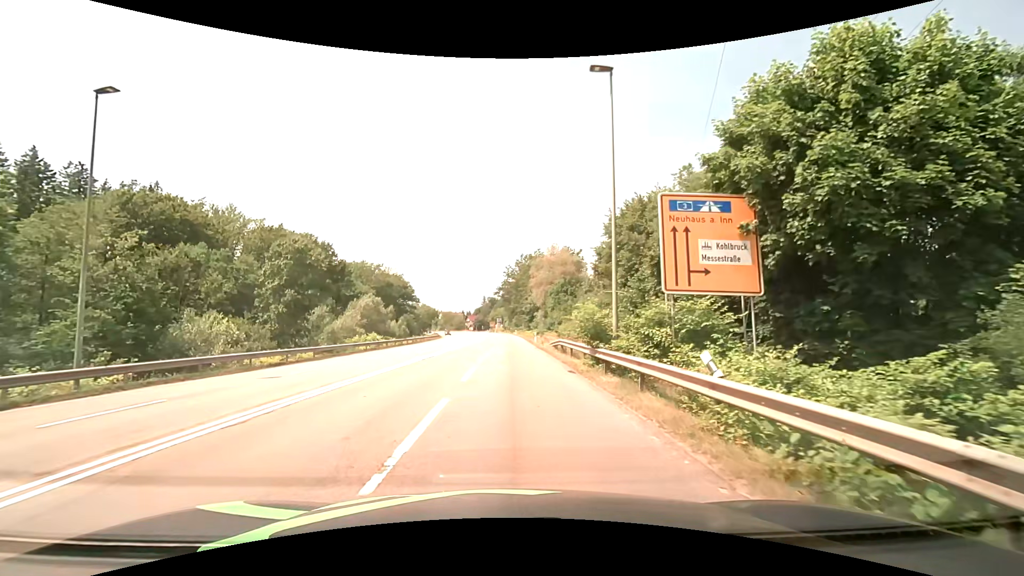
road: secondary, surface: asphalt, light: Day
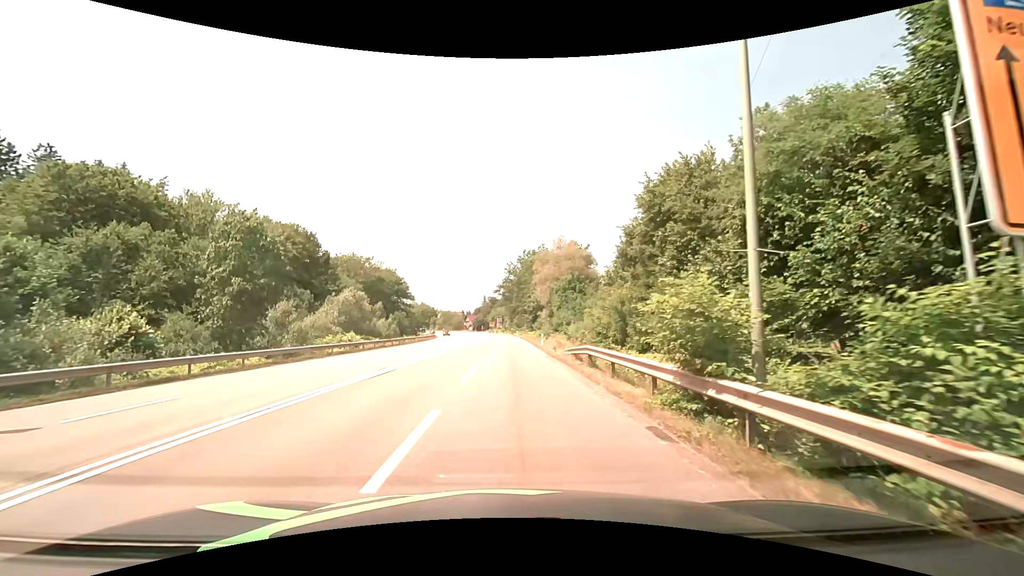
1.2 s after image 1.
(-0.1, +8.9) m; 0°
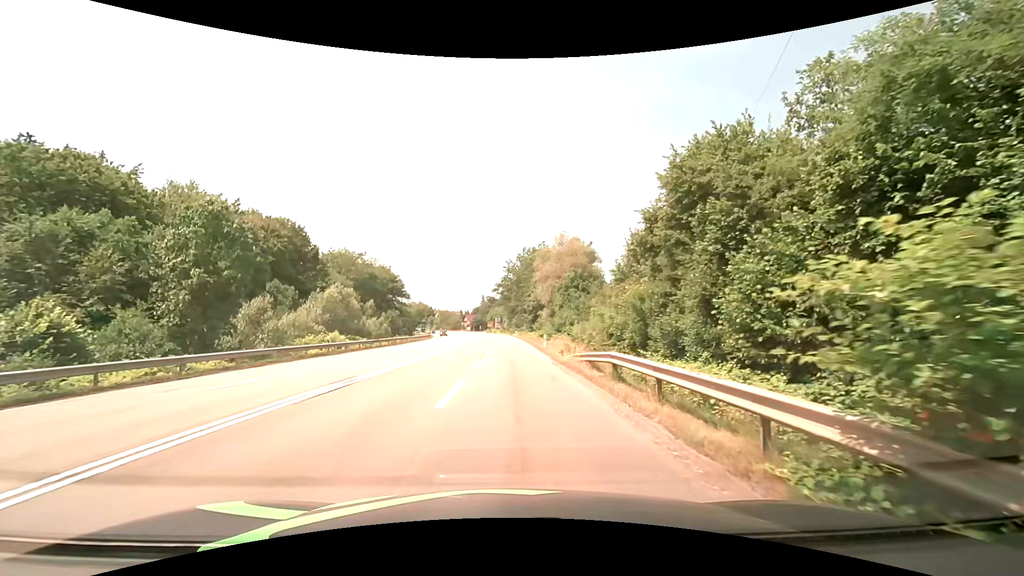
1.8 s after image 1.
(0.0, +4.4) m; 0°
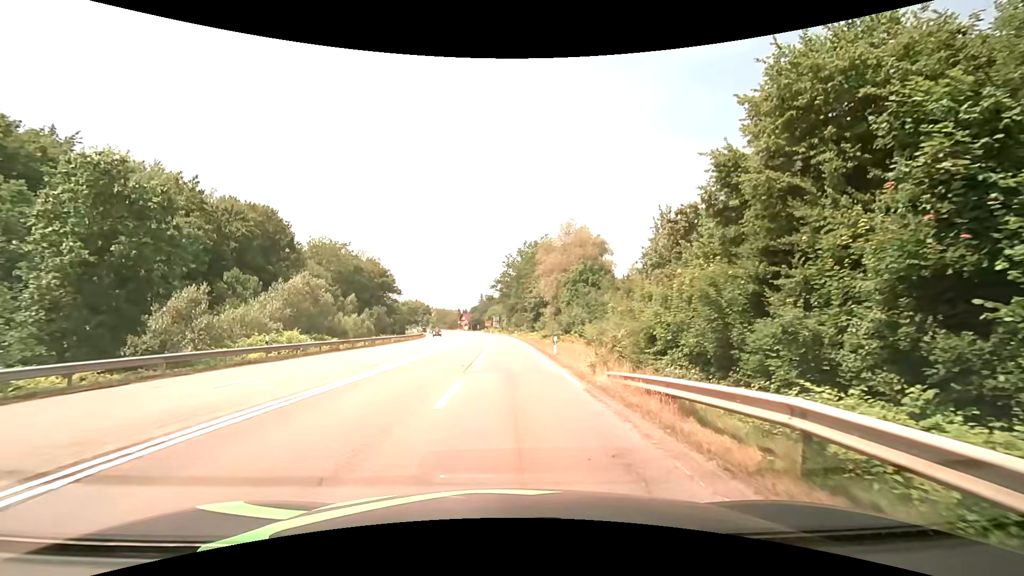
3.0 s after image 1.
(0.0, +8.9) m; 0°
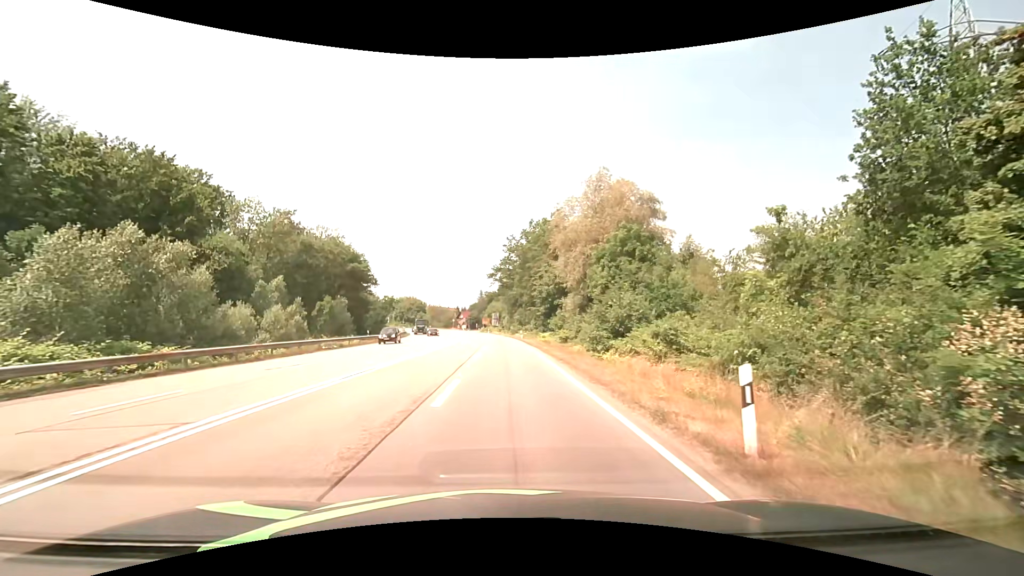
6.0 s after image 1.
(-0.1, +22.4) m; 0°
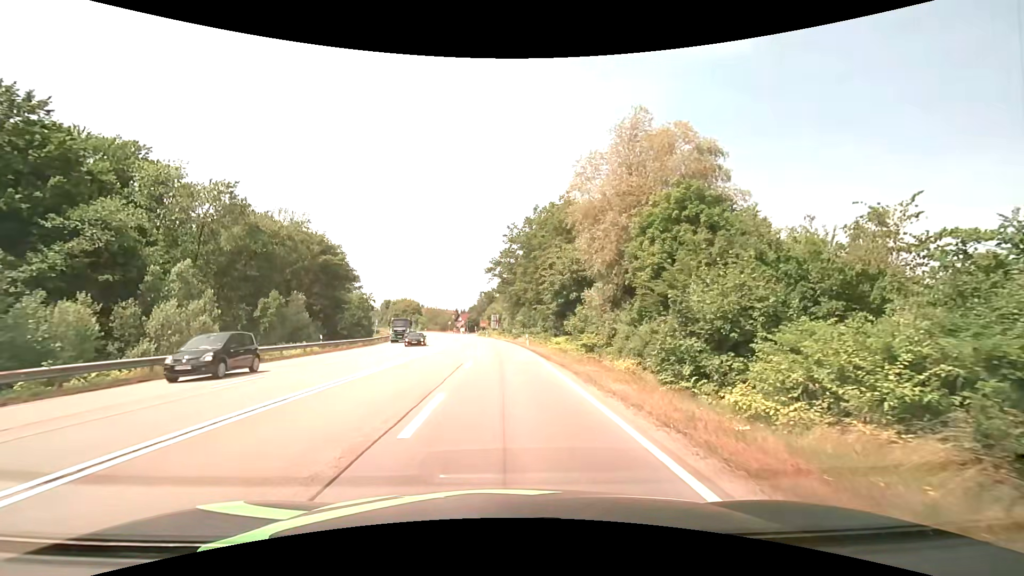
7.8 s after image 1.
(0.0, +13.5) m; 0°
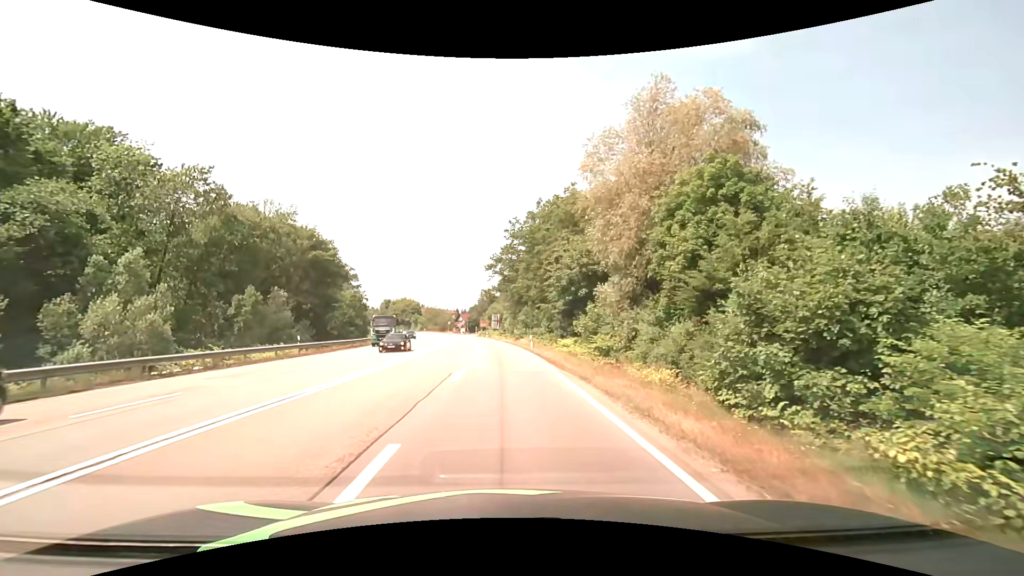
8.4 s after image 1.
(0.0, +4.5) m; 0°
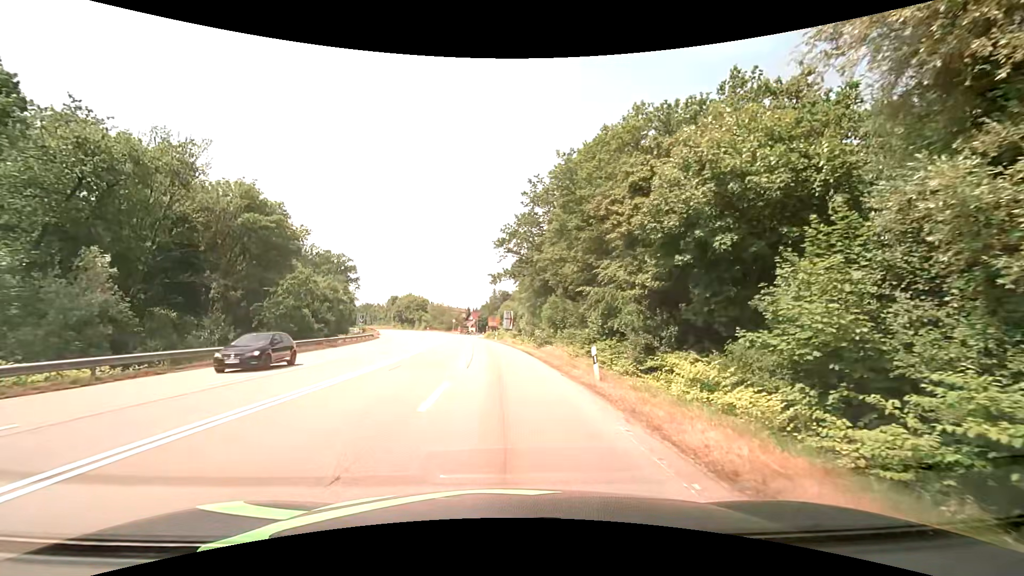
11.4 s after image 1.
(-0.3, +22.3) m; -1°
(0, +10) (0, +20) (-1, +30) (-1, +40) (-2, +50) (-3, +60) (-5, +70) (-6, +80) (-8, +89) (-10, +99) m
